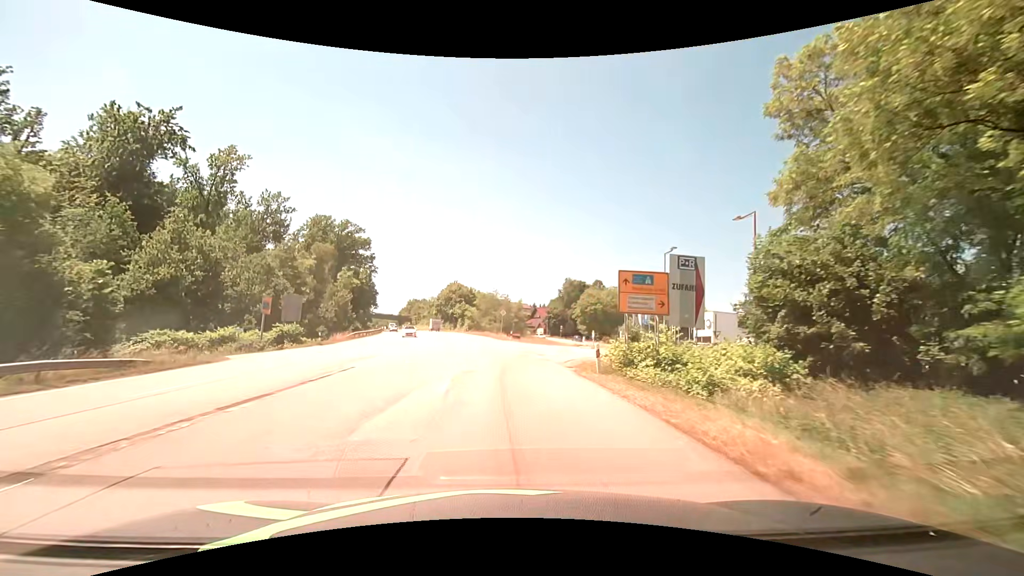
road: secondary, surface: asphalt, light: Day
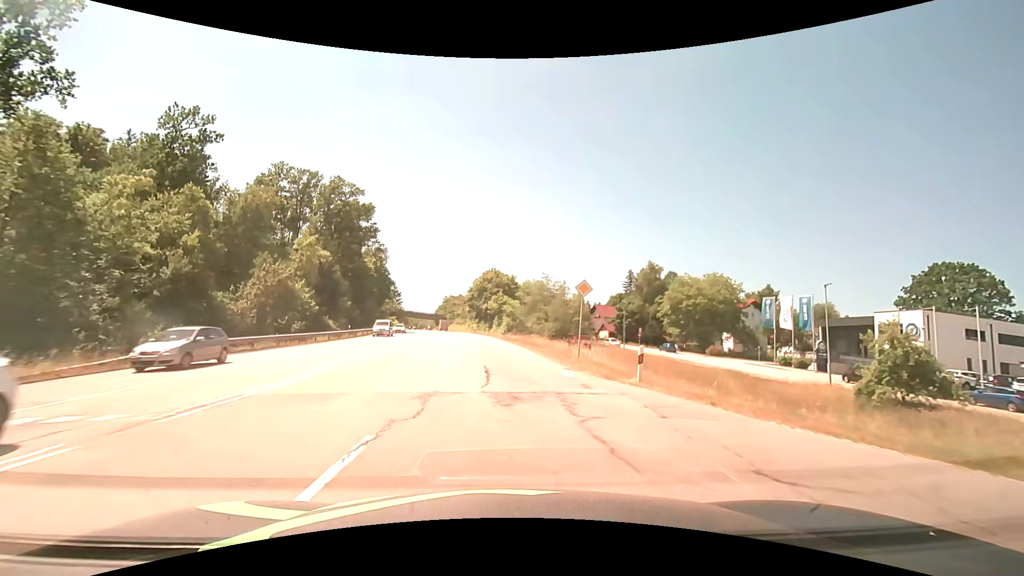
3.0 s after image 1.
(-1.7, +38.9) m; -5°
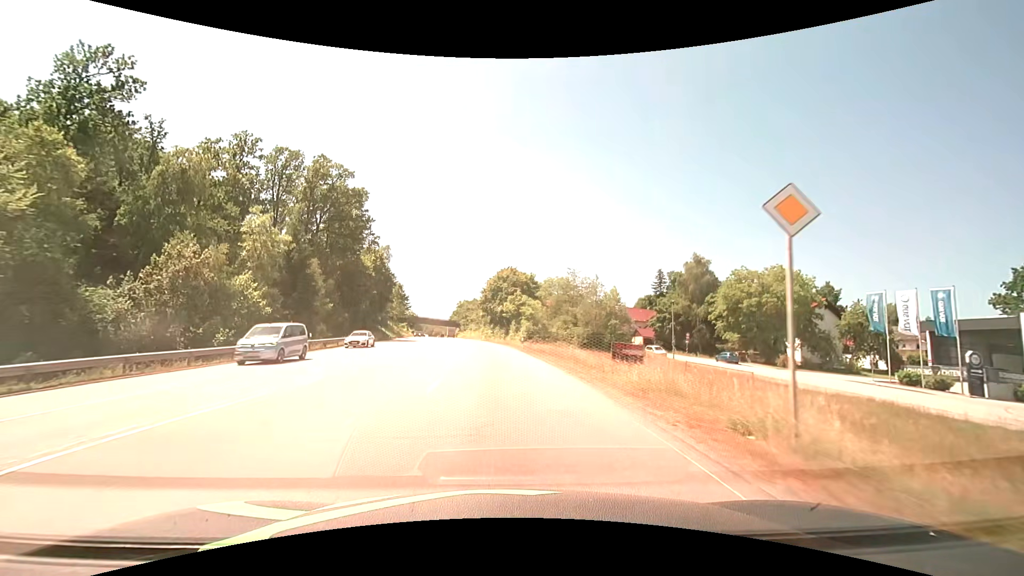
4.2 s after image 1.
(-0.3, +15.6) m; -2°
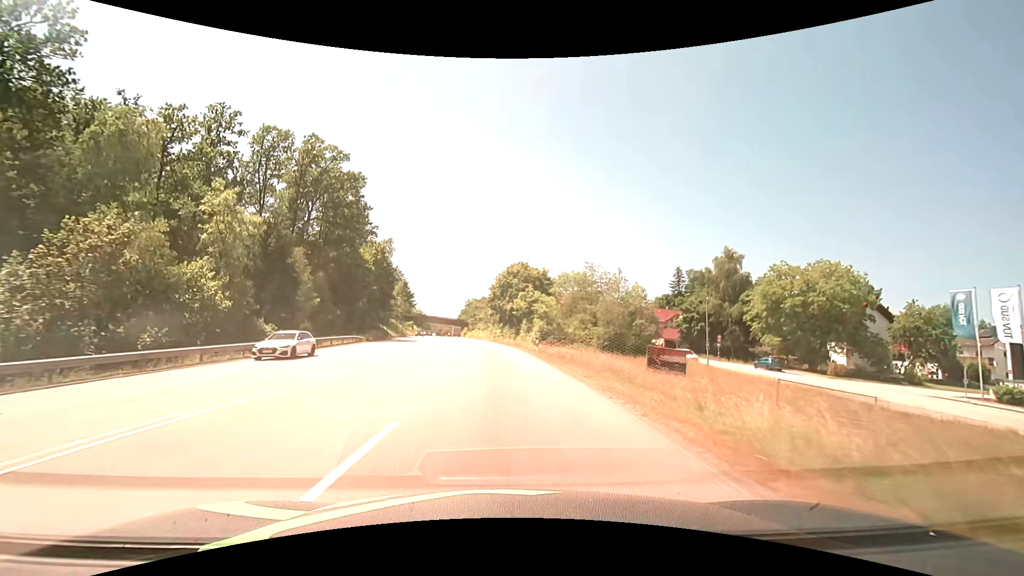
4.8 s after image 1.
(-0.1, +7.8) m; -1°
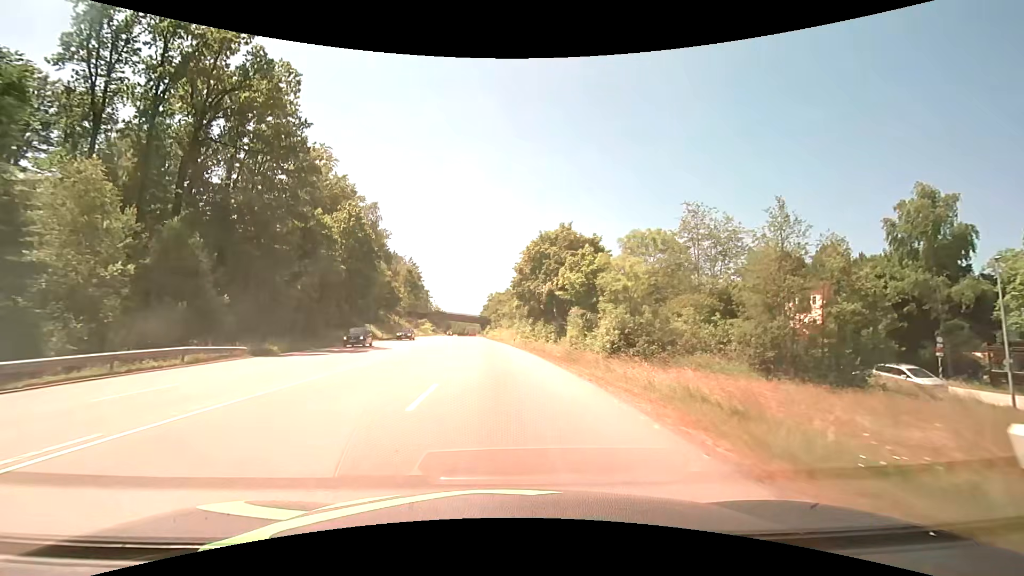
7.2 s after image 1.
(-0.9, +31.1) m; -3°
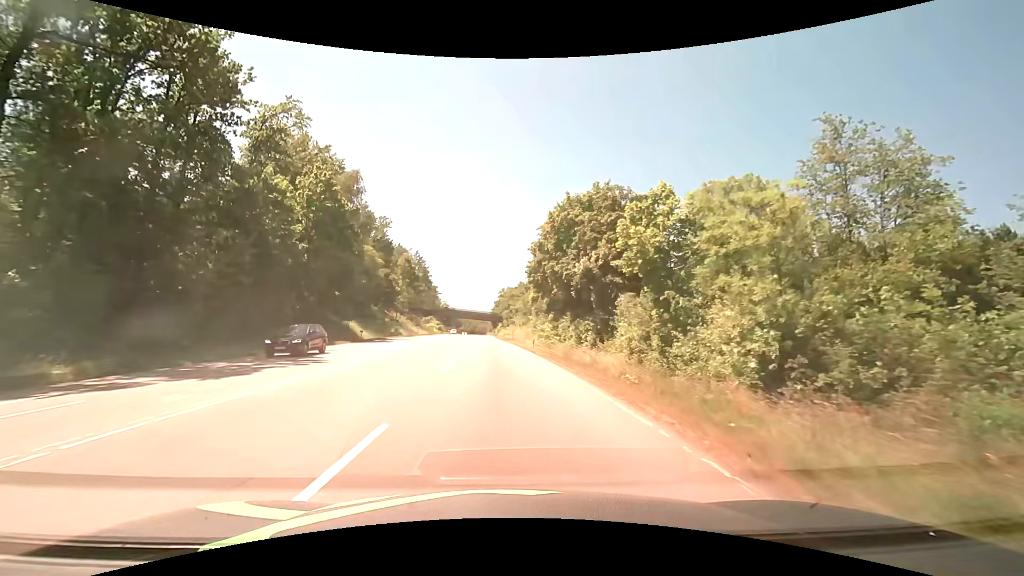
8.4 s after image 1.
(-0.2, +15.6) m; -2°
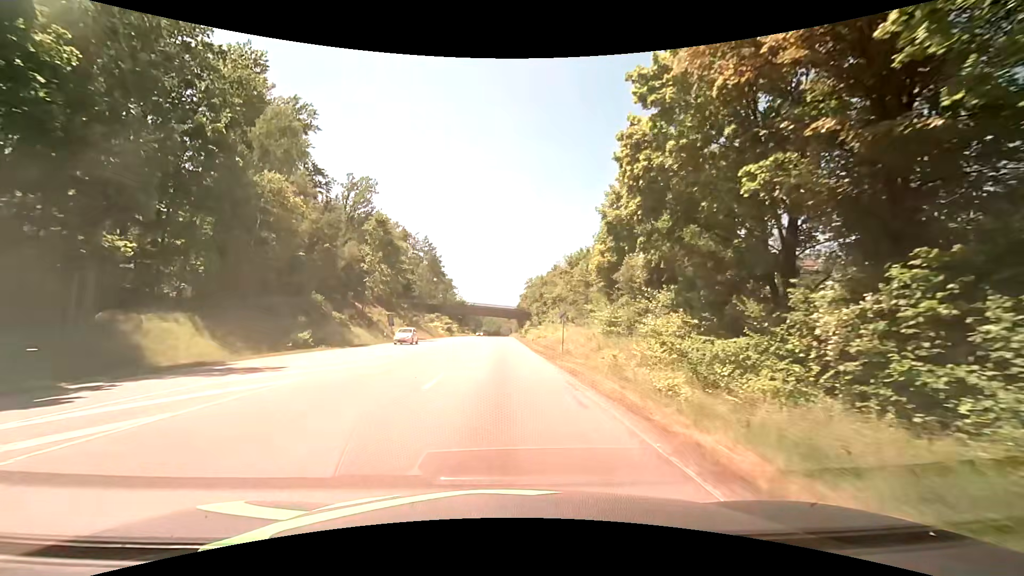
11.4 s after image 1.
(-1.0, +39.1) m; -3°
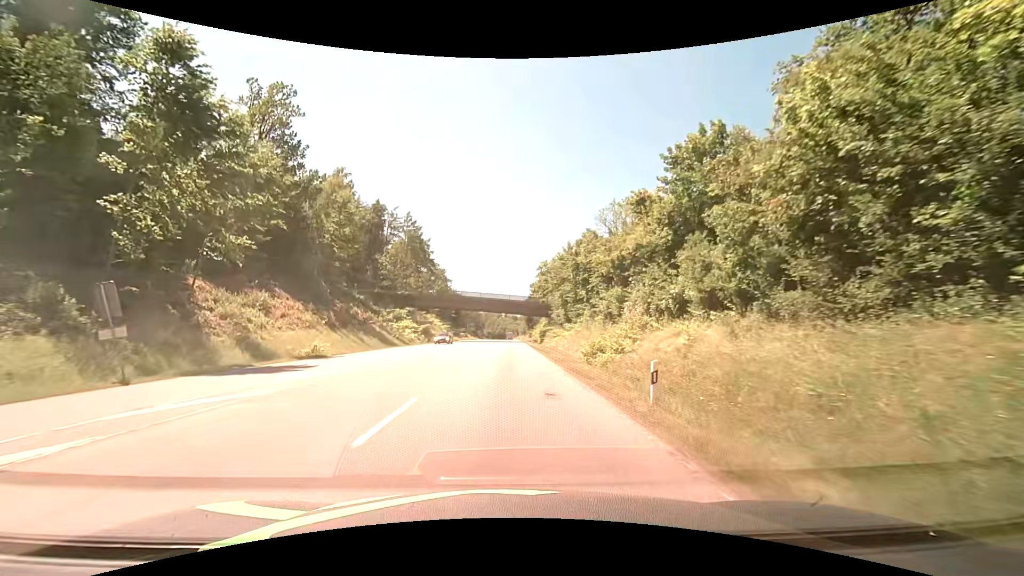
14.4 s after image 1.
(-0.2, +40.5) m; -1°
